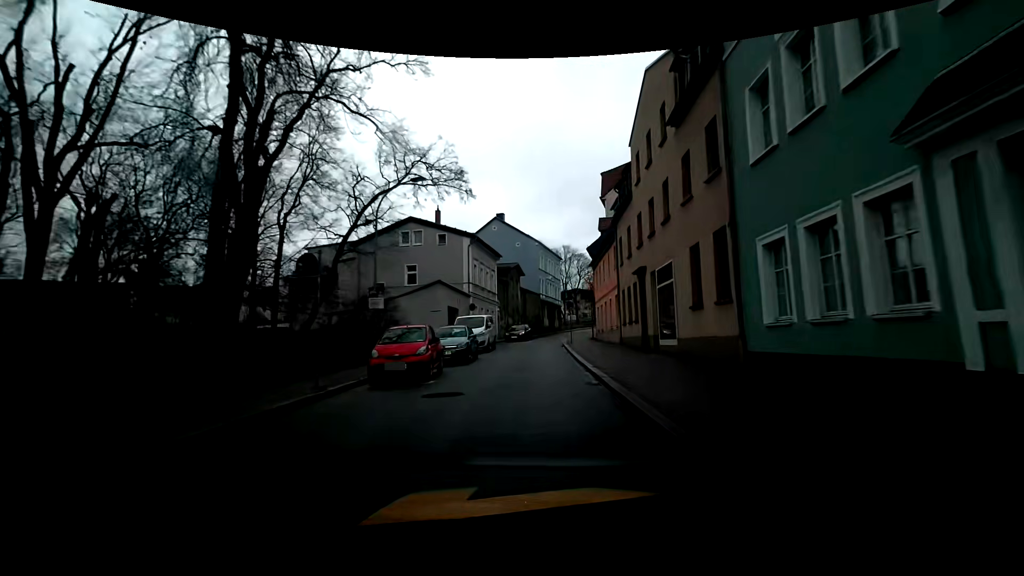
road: primary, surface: asphalt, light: Day
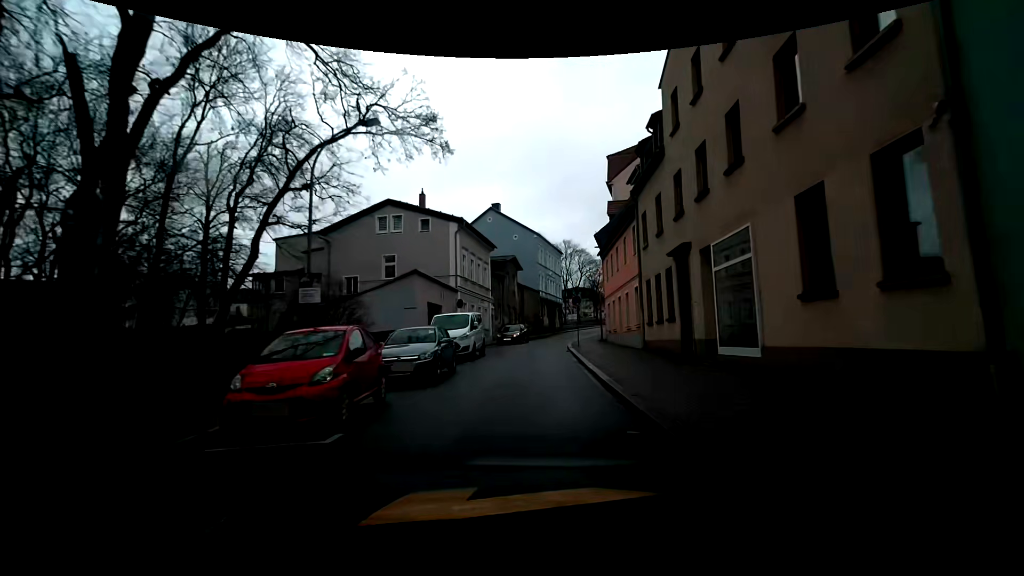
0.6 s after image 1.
(+0.2, +6.0) m; +2°
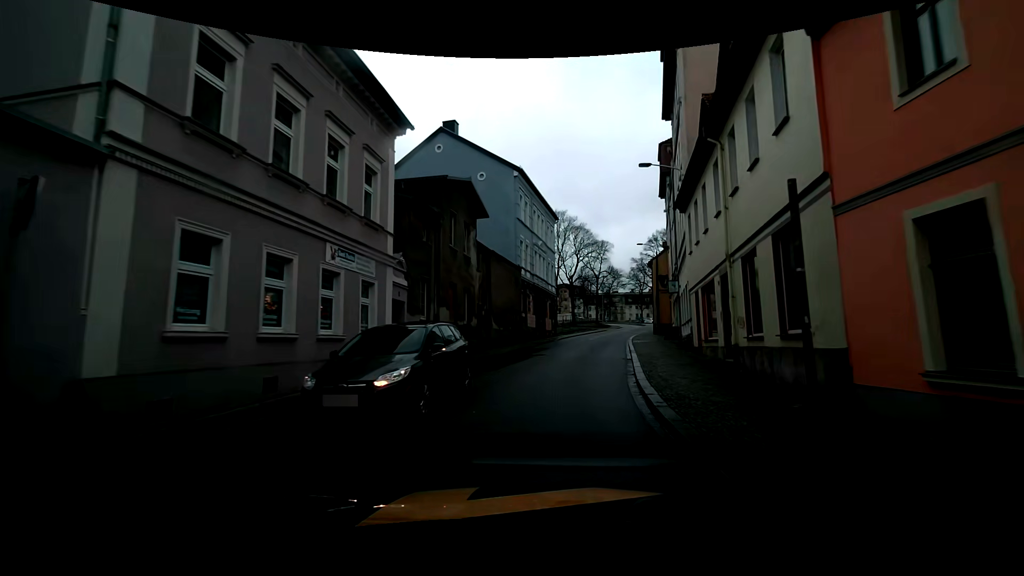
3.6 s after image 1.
(+0.4, +27.2) m; +3°
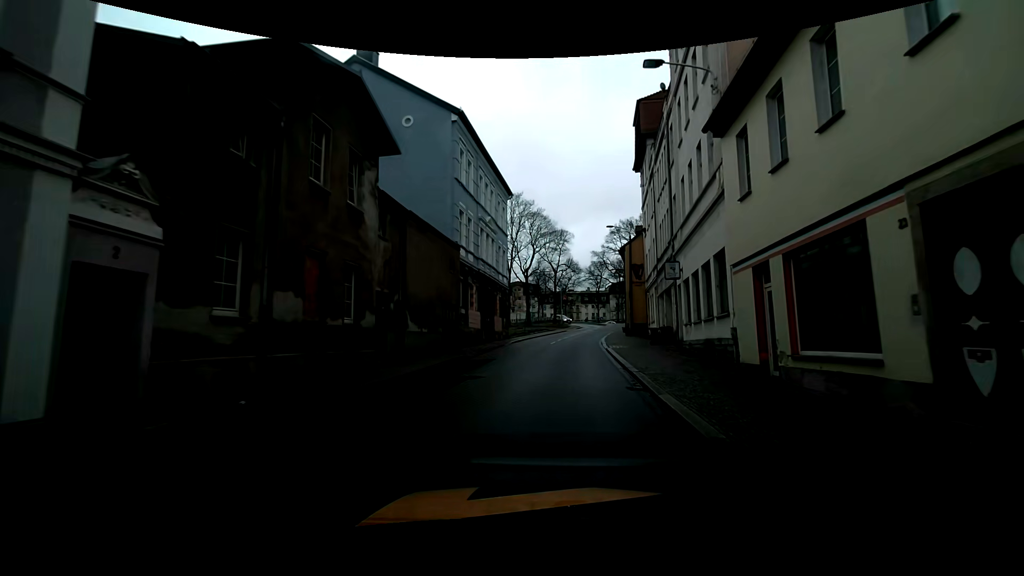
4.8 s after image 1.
(+0.3, +10.1) m; +3°
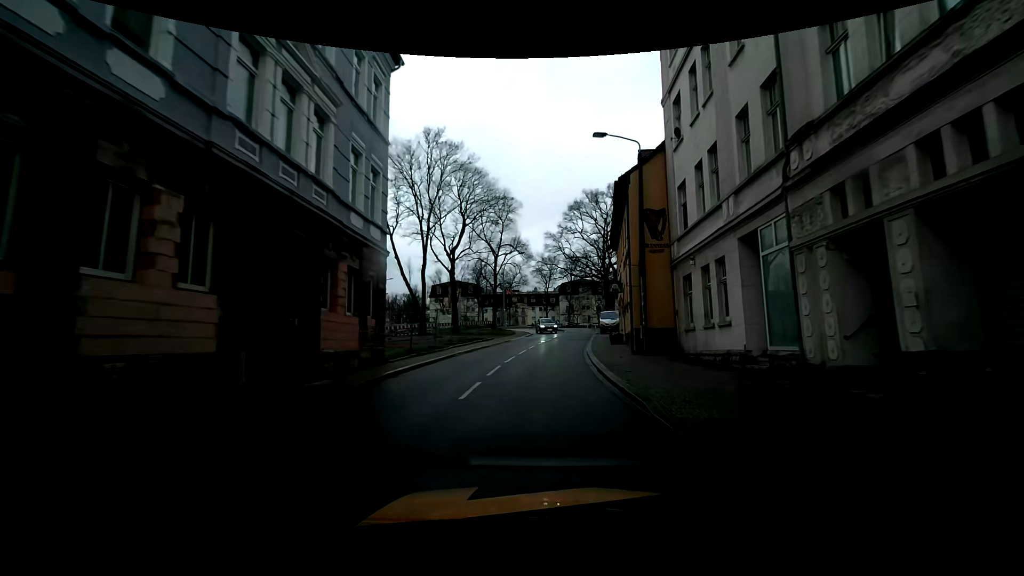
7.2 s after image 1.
(+1.7, +22.1) m; +8°
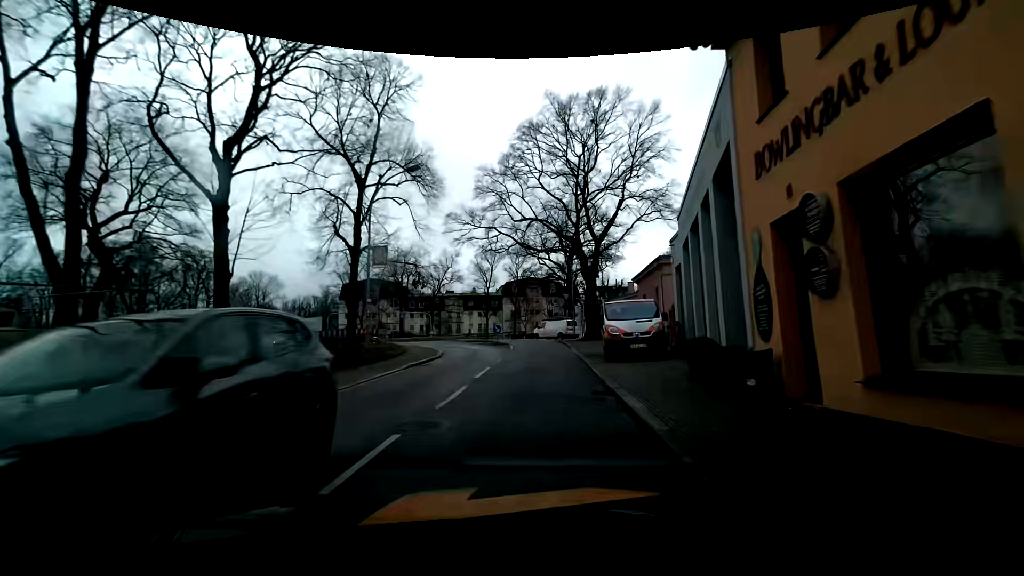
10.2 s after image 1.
(+1.2, +27.5) m; +6°
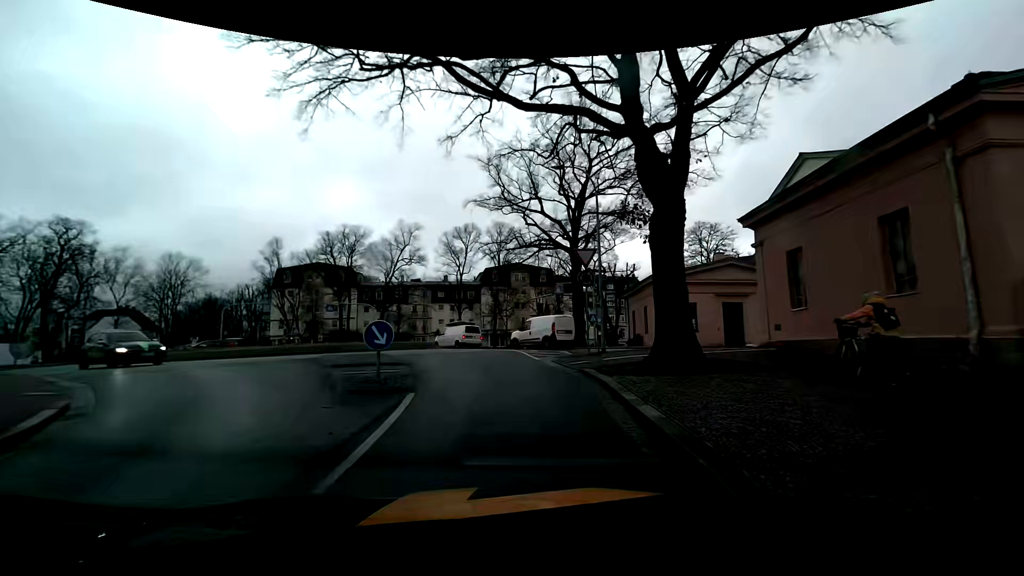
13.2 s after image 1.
(+0.2, +23.2) m; +1°
